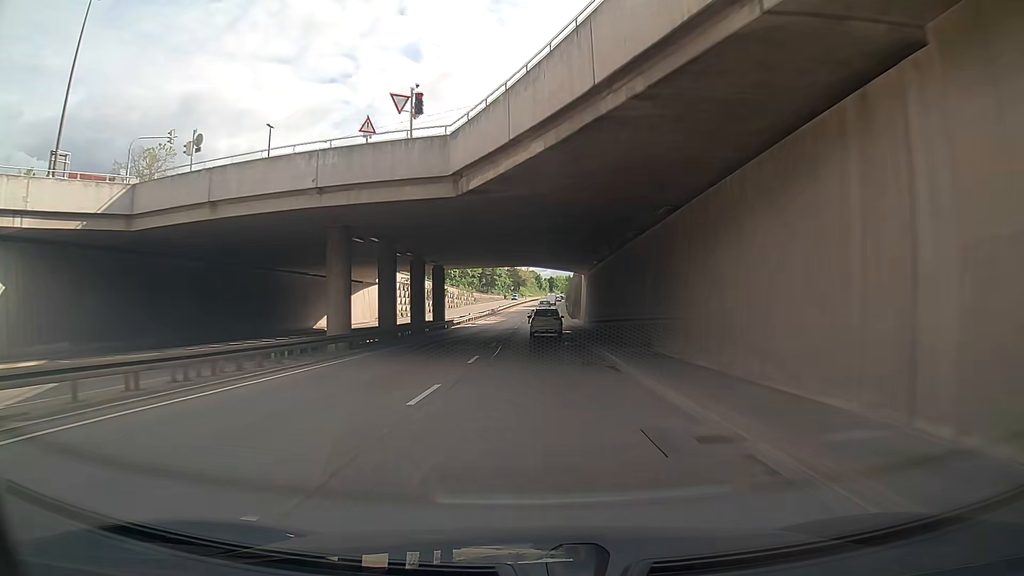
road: trunk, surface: asphalt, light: Day
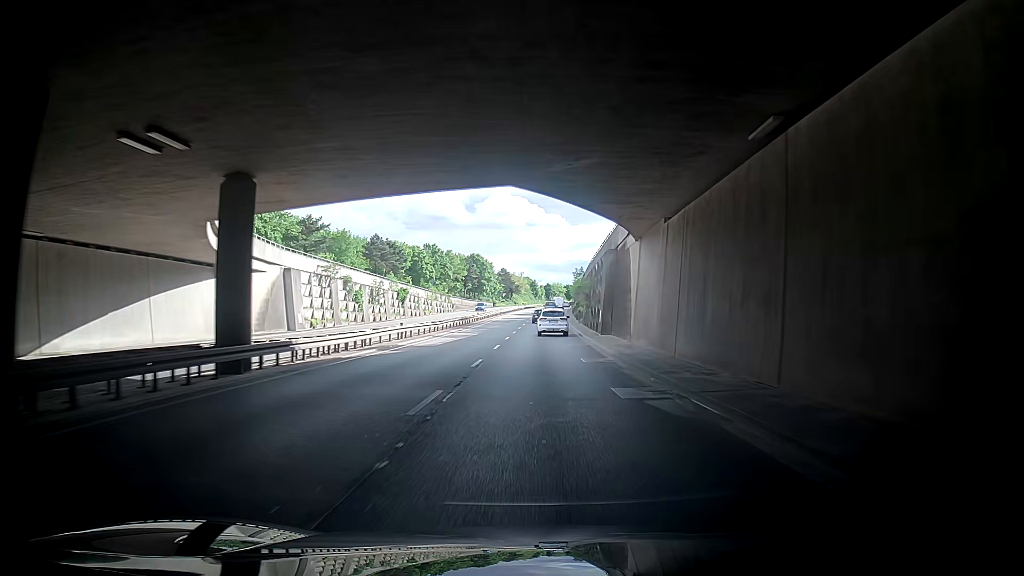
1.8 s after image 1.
(+0.4, +37.1) m; +1°
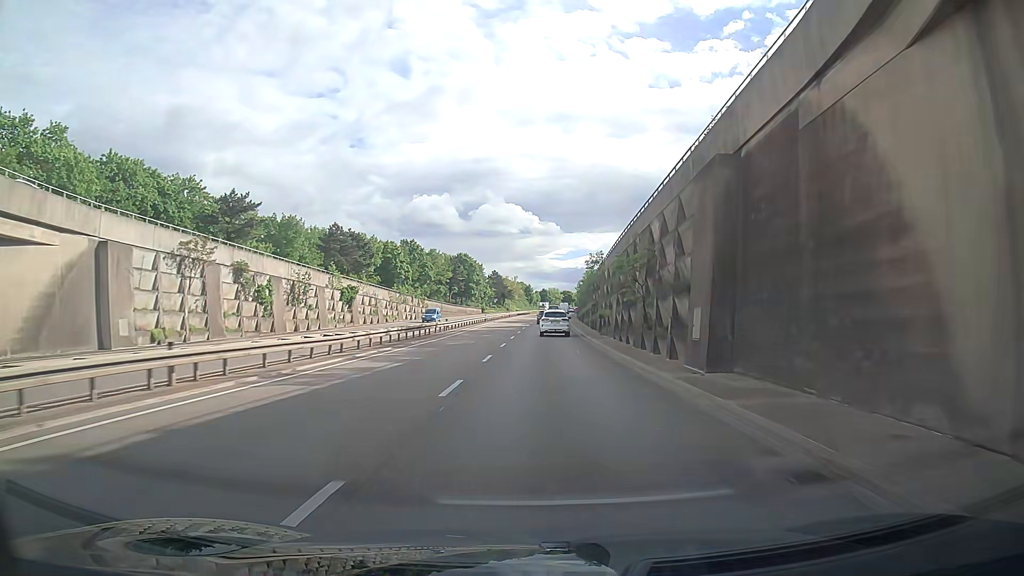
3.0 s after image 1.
(-0.5, +24.9) m; -1°
(0, +10) (+1, +20) (+1, +30) (+1, +40) (+2, +50) (+3, +60) (+3, +70) (+4, +80) (+5, +90) (+5, +100) m
